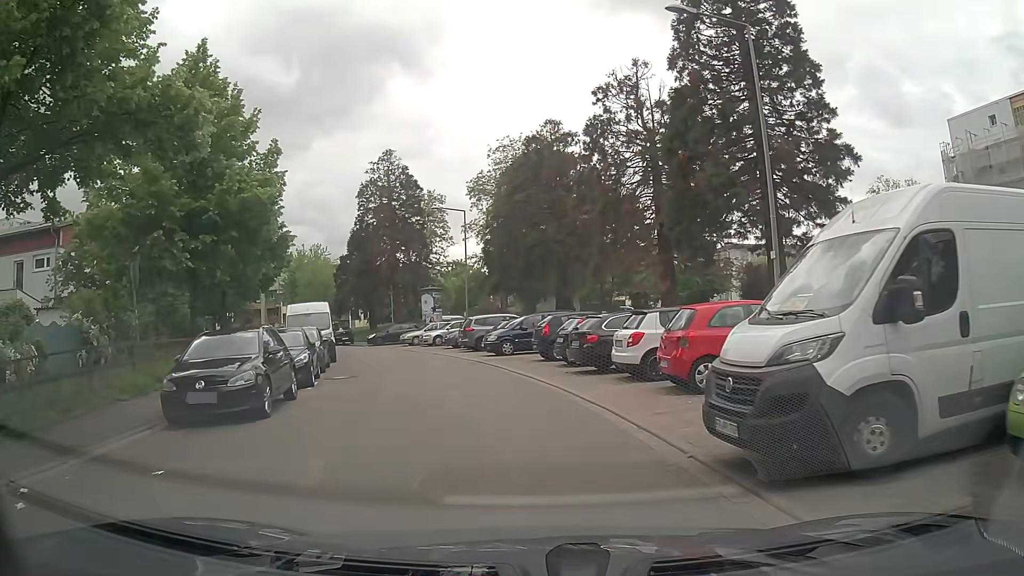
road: residential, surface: asphalt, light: Day
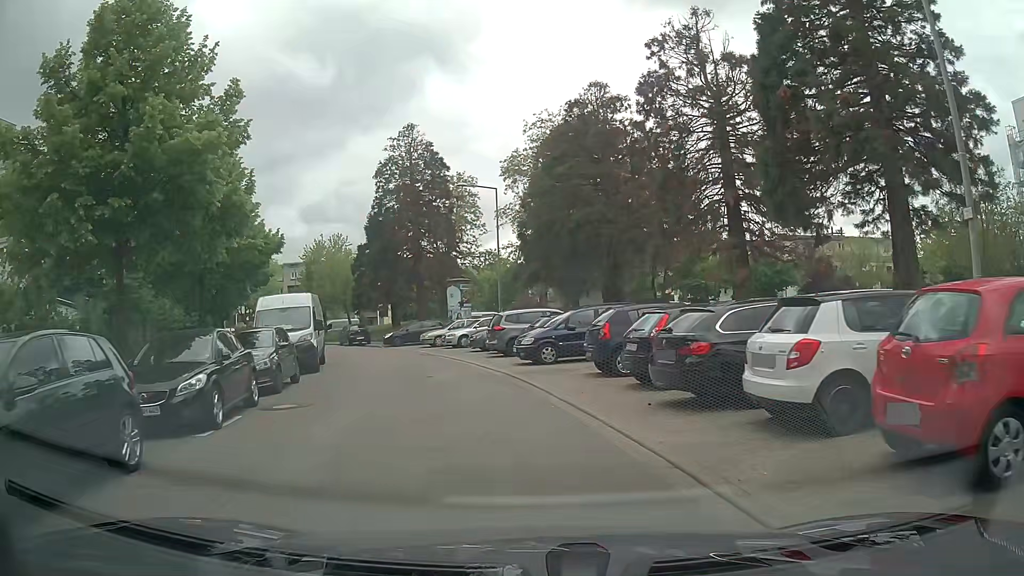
(-0.2, +7.0) m; -3°
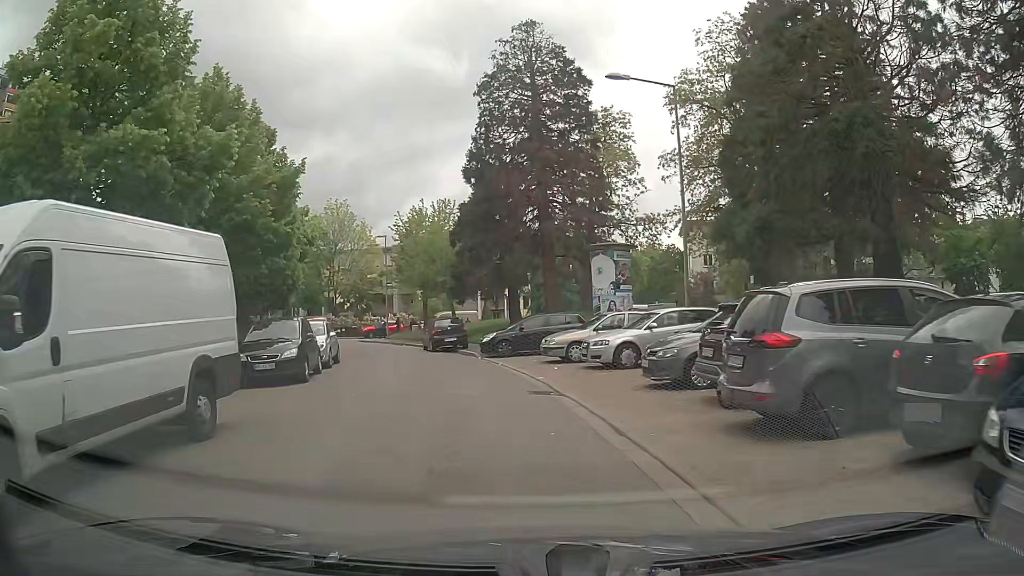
(-2.0, +17.2) m; -12°
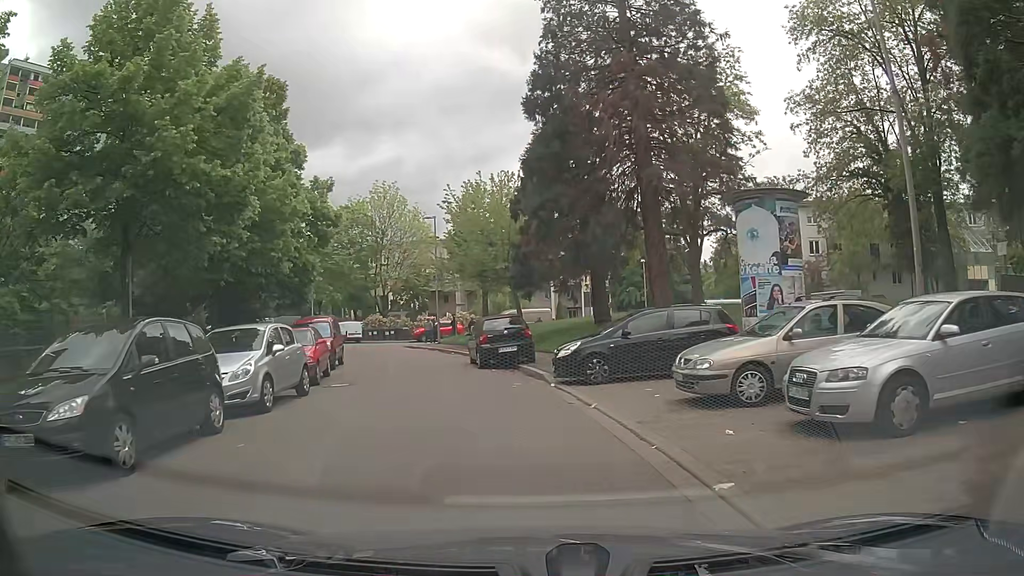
(-0.6, +10.1) m; -7°
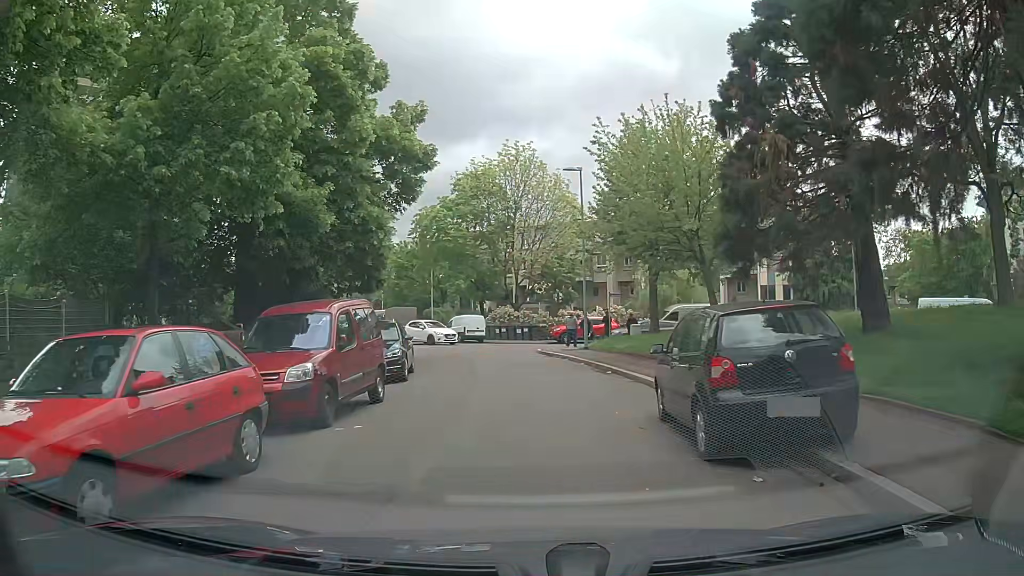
(-1.4, +12.7) m; -13°
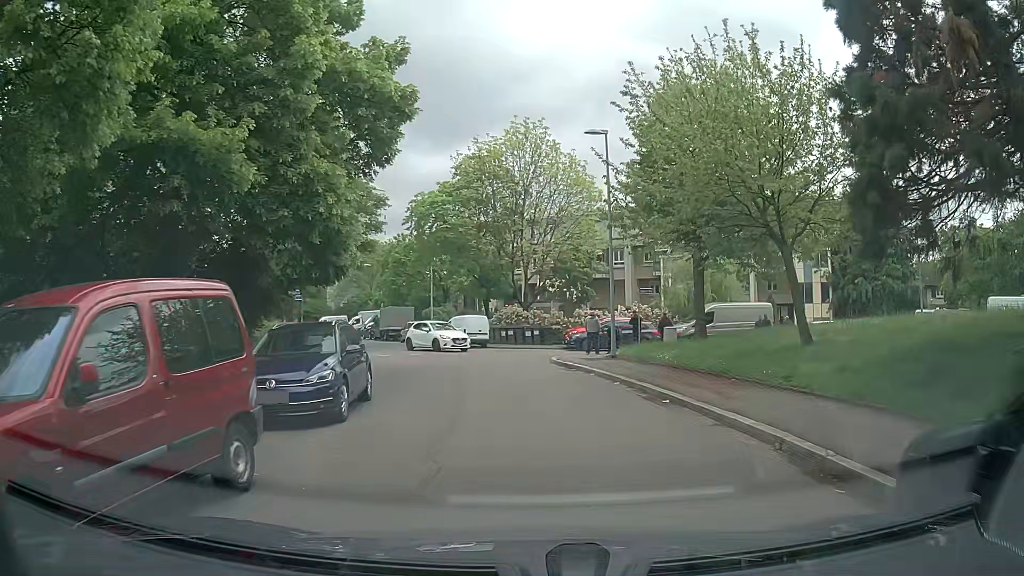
(-0.1, +6.2) m; 0°
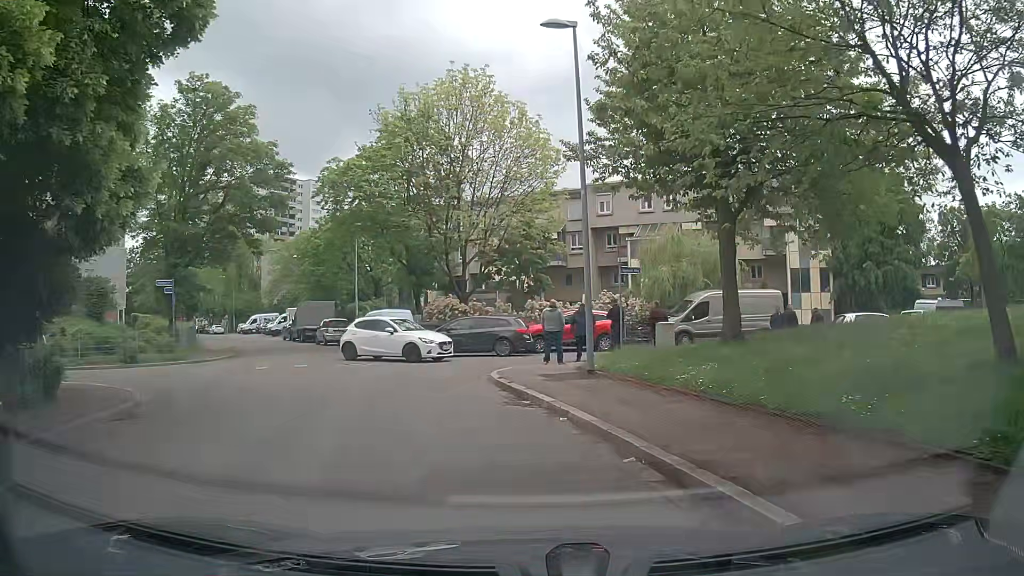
(+0.3, +8.8) m; +5°
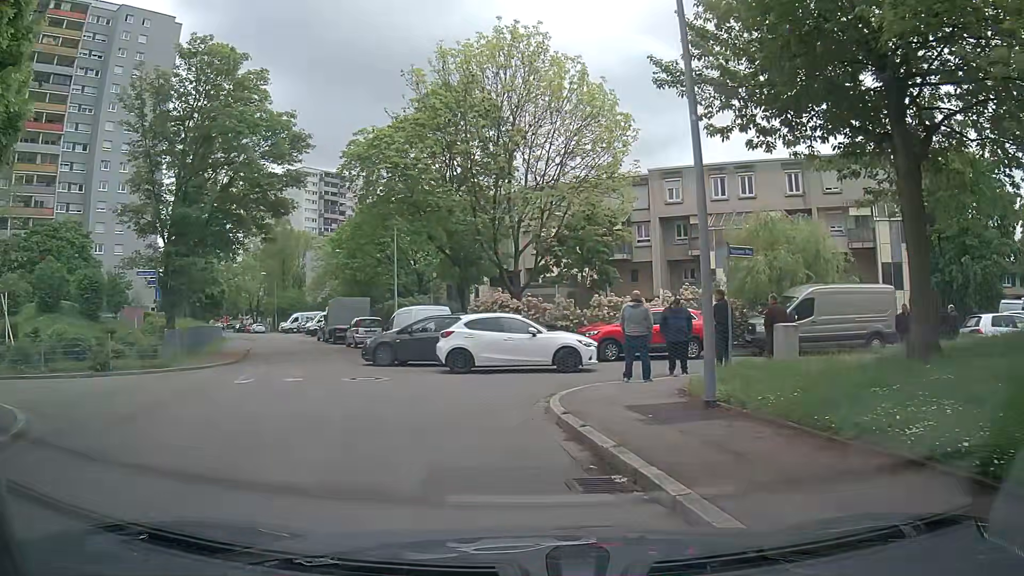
(-0.3, +5.4) m; -6°
